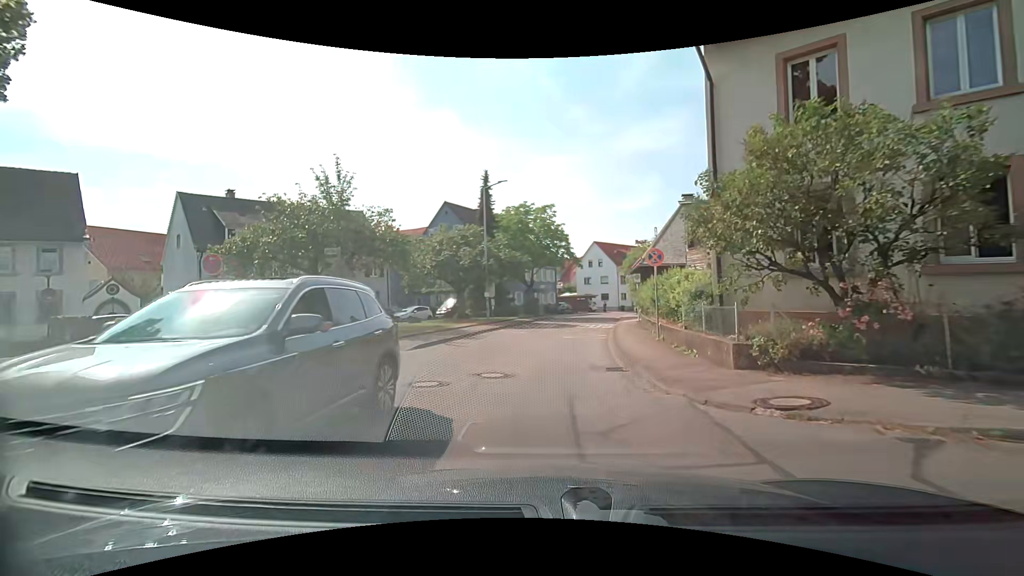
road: unclassified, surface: asphalt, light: Day
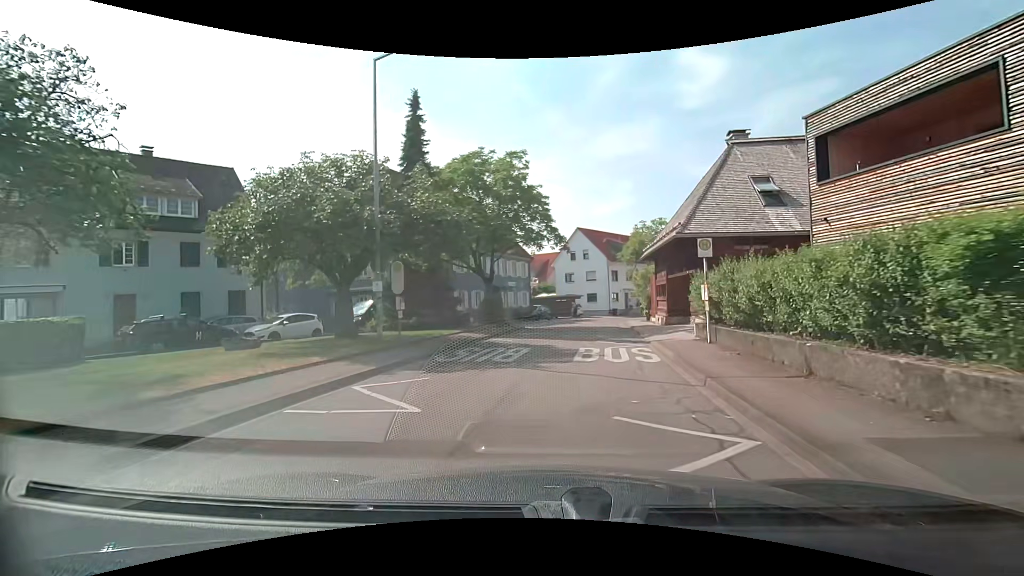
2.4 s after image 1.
(+0.4, +17.5) m; +2°
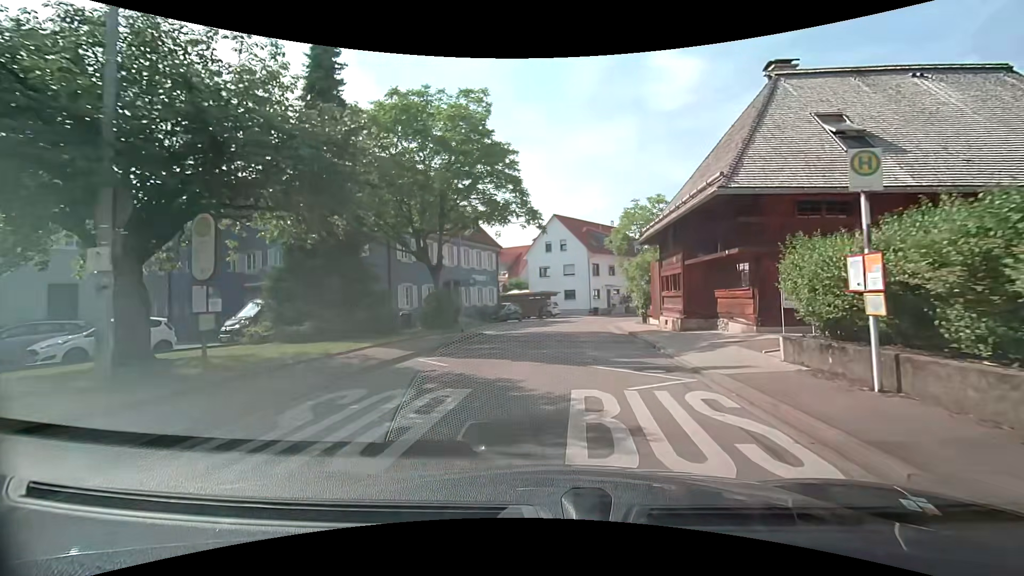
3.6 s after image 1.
(+0.3, +8.5) m; +4°
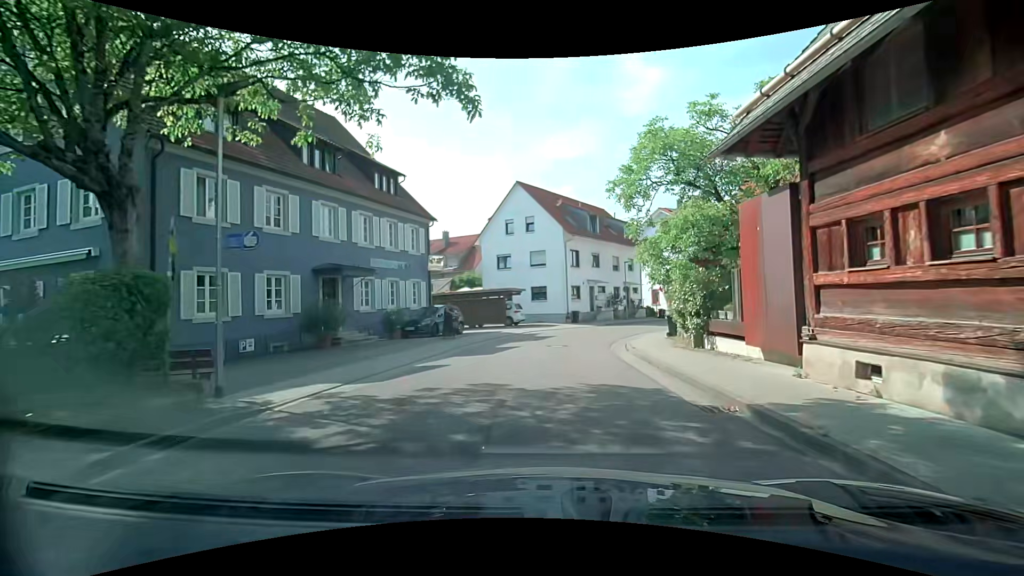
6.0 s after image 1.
(+0.6, +16.0) m; +4°
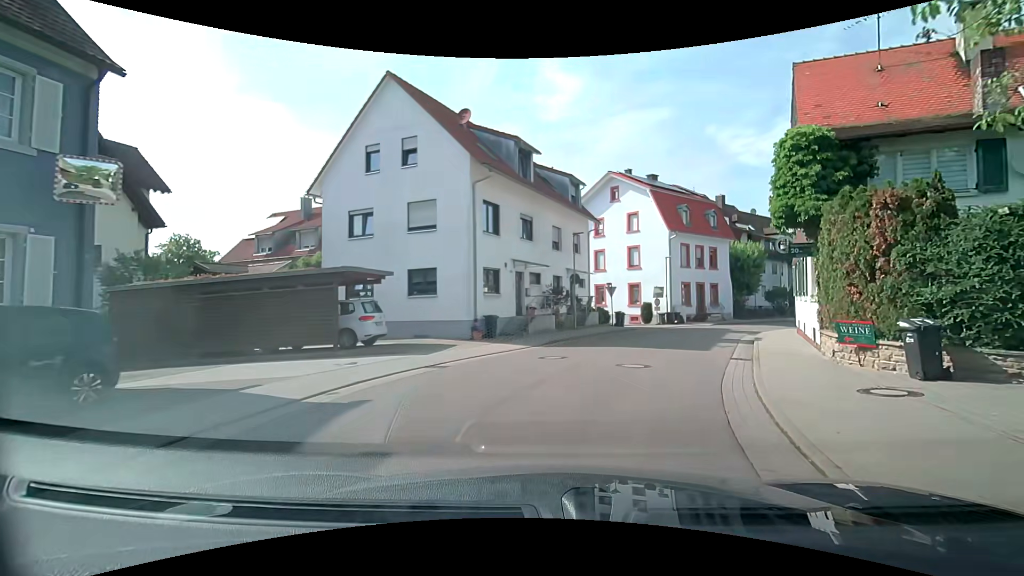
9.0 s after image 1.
(+0.8, +18.2) m; +9°
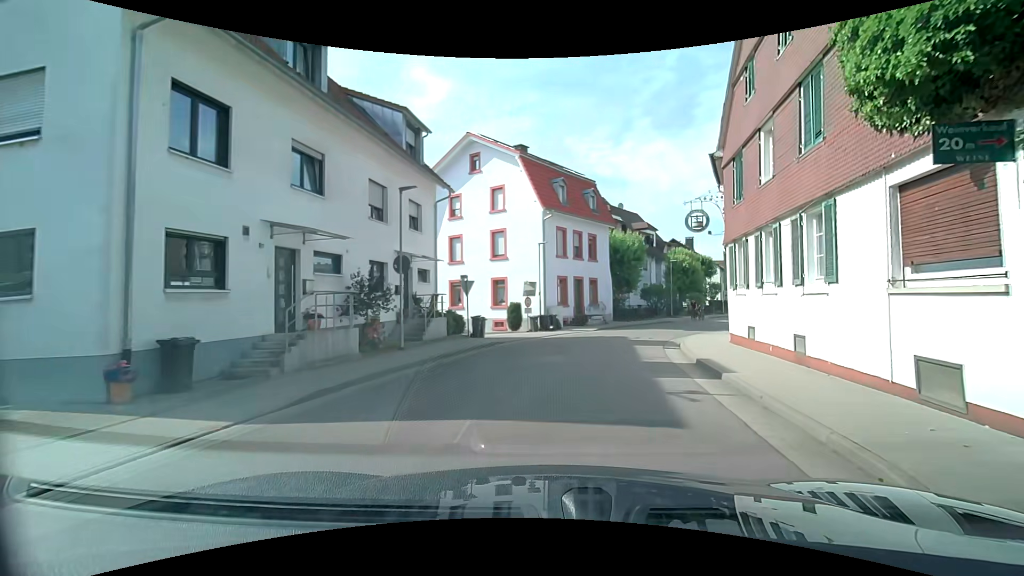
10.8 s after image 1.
(+1.1, +10.4) m; +13°
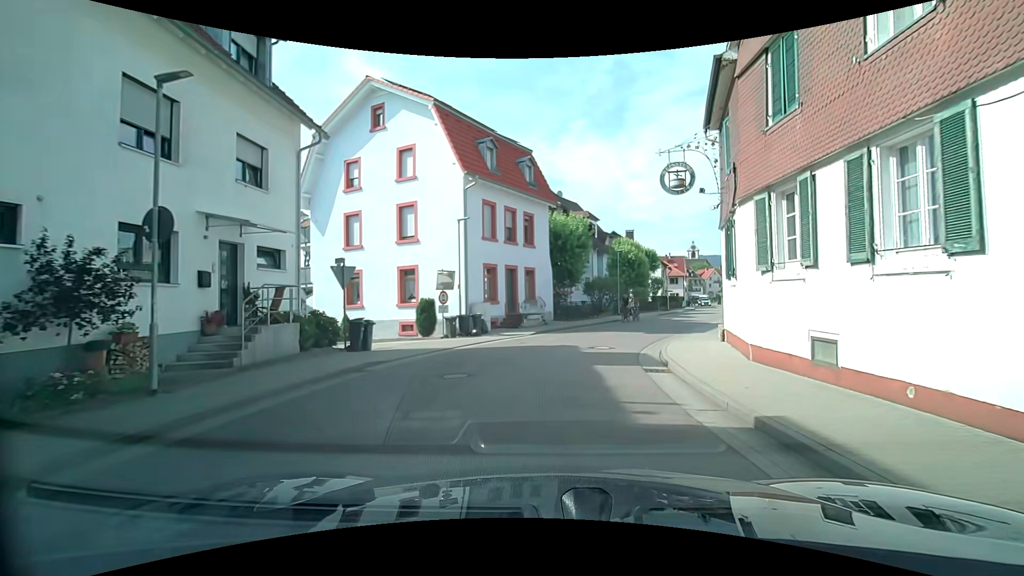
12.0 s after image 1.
(+0.6, +7.1) m; +9°
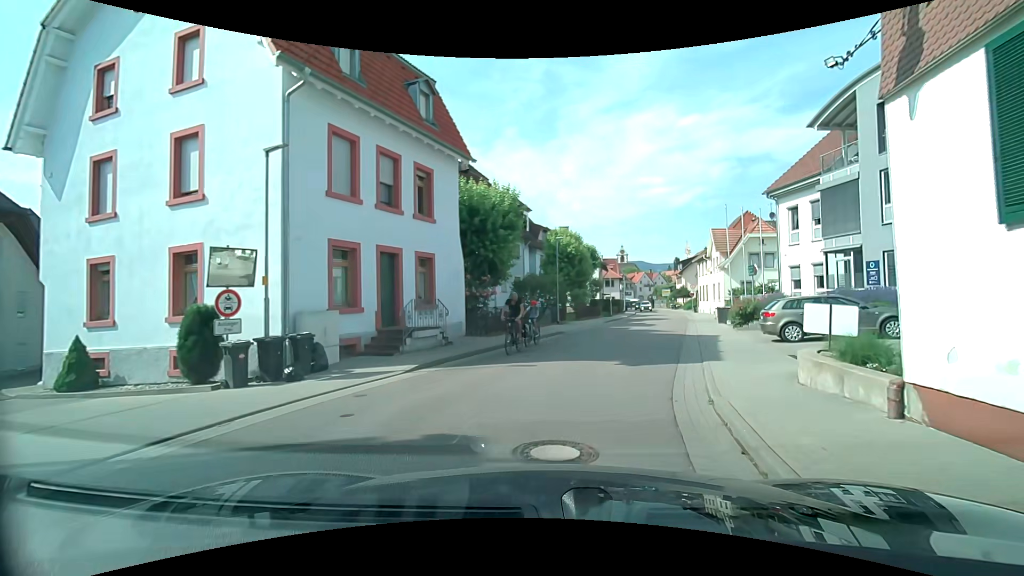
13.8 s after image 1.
(+0.6, +10.2) m; +7°
